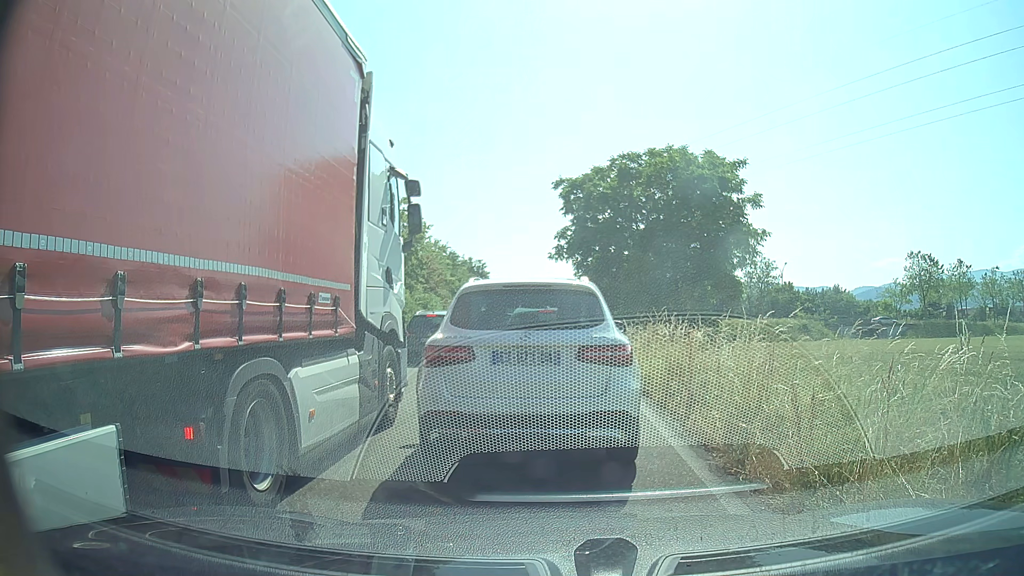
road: trunk_link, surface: asphalt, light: Day
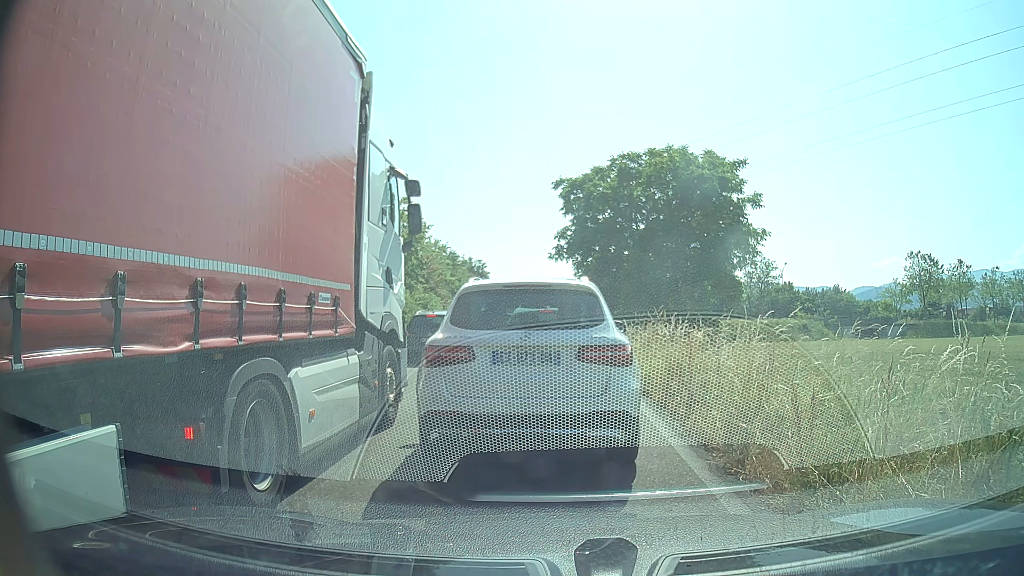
(0.0, 0.0) m; 0°
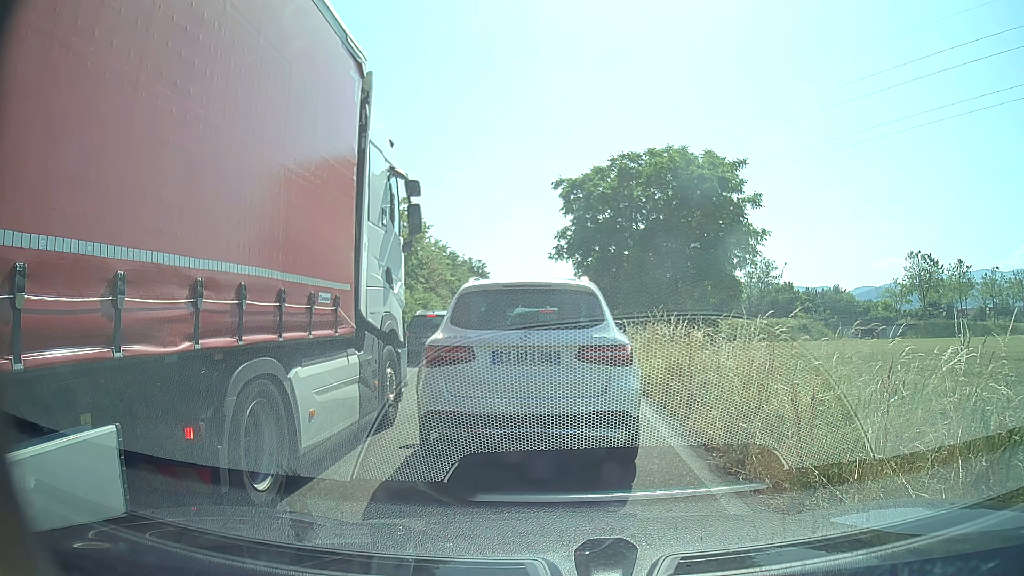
(0.0, 0.0) m; 0°
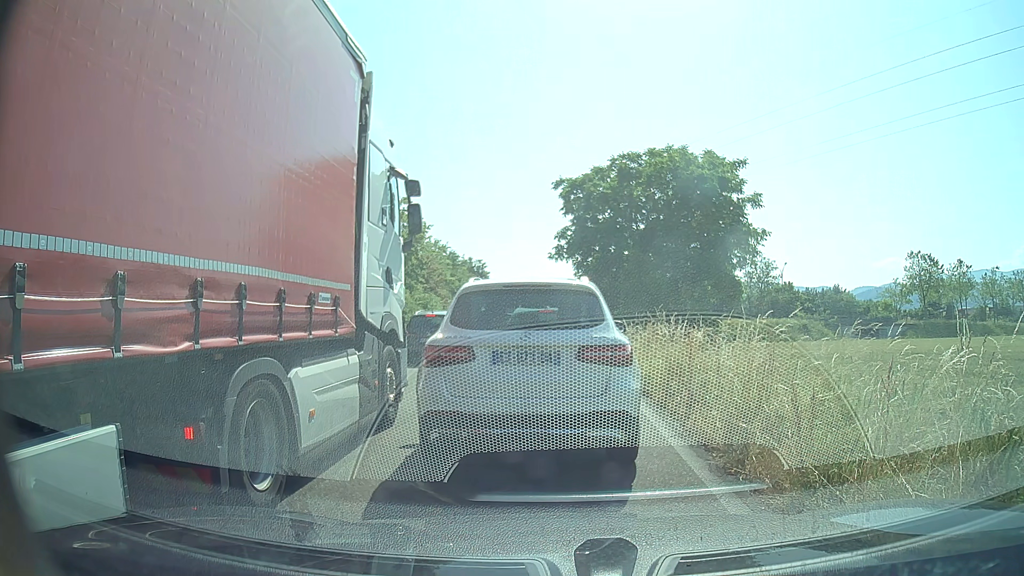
(0.0, 0.0) m; 0°
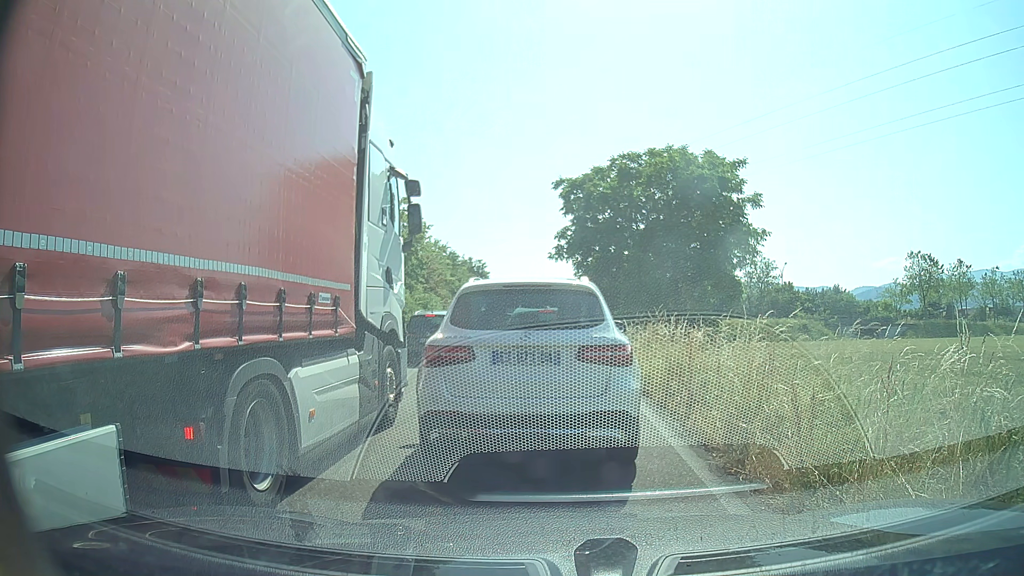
(0.0, 0.0) m; 0°
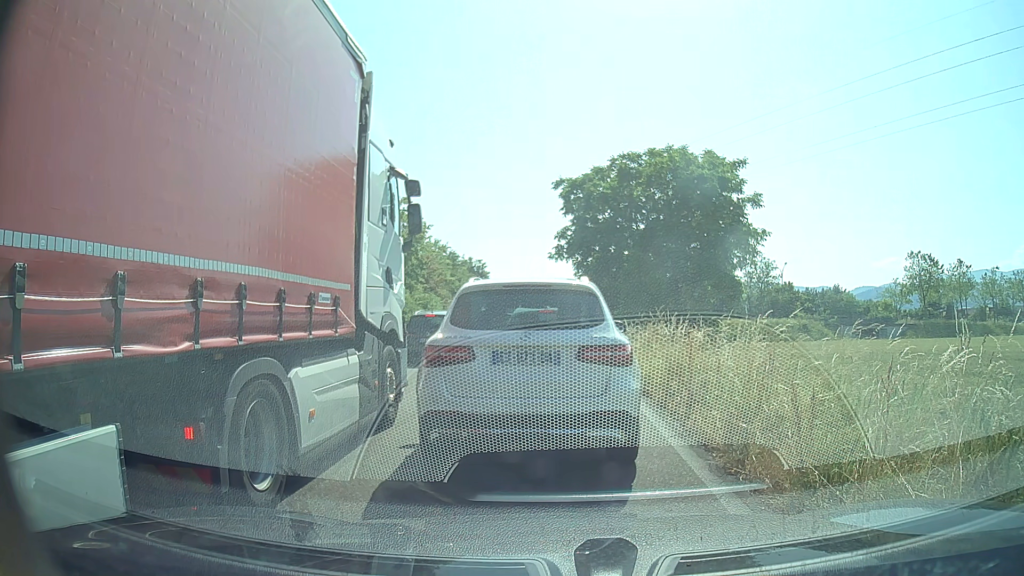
(0.0, 0.0) m; 0°
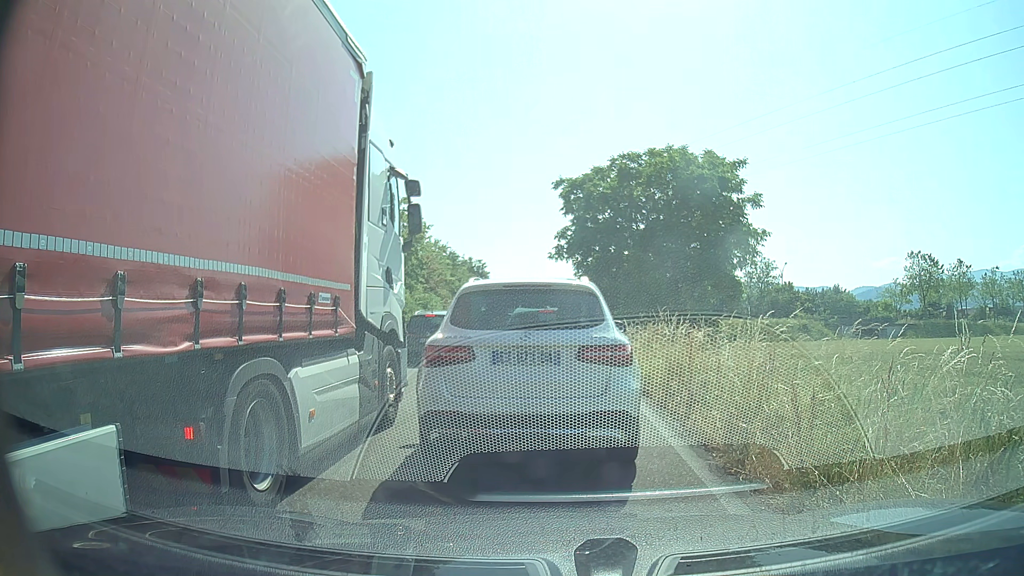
(0.0, 0.0) m; 0°
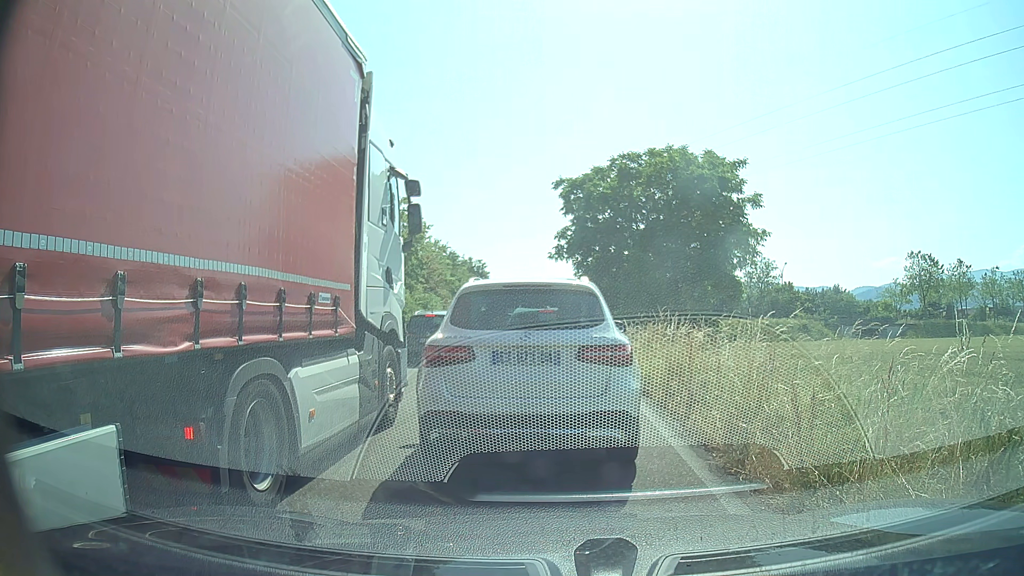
(0.0, 0.0) m; 0°
